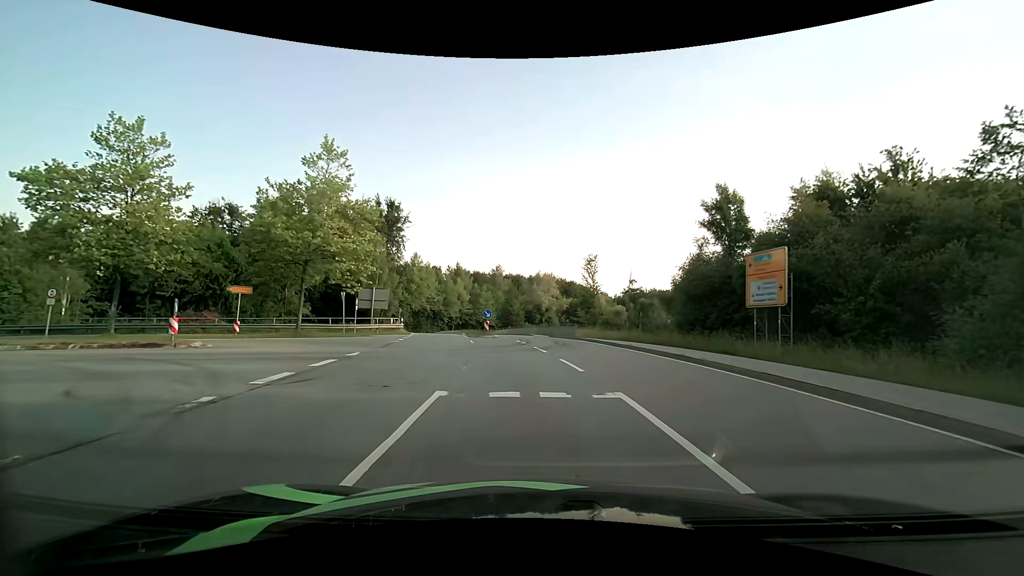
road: secondary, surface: asphalt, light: Day
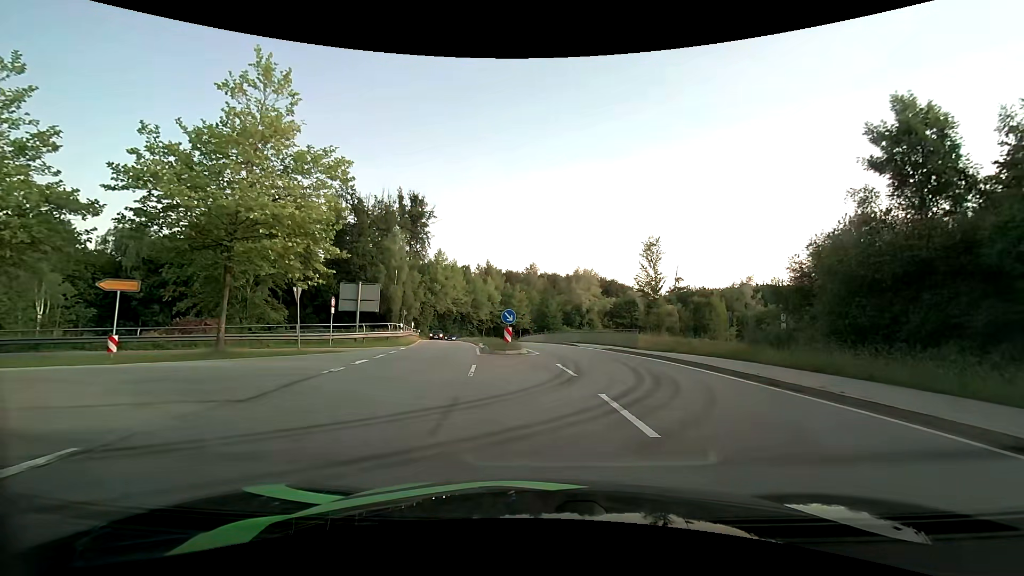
(-0.4, +11.5) m; -4°
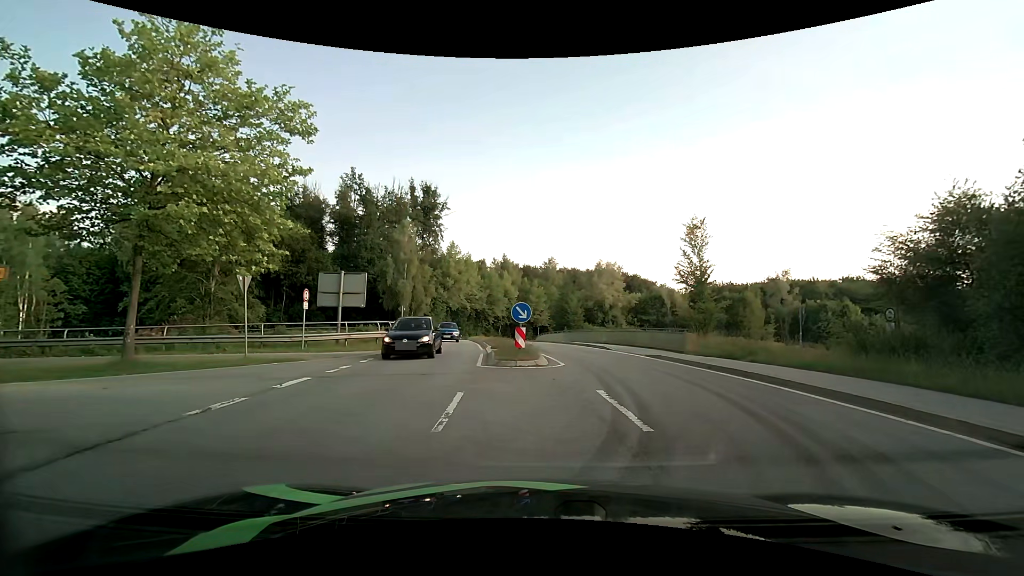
(-0.1, +5.7) m; -3°
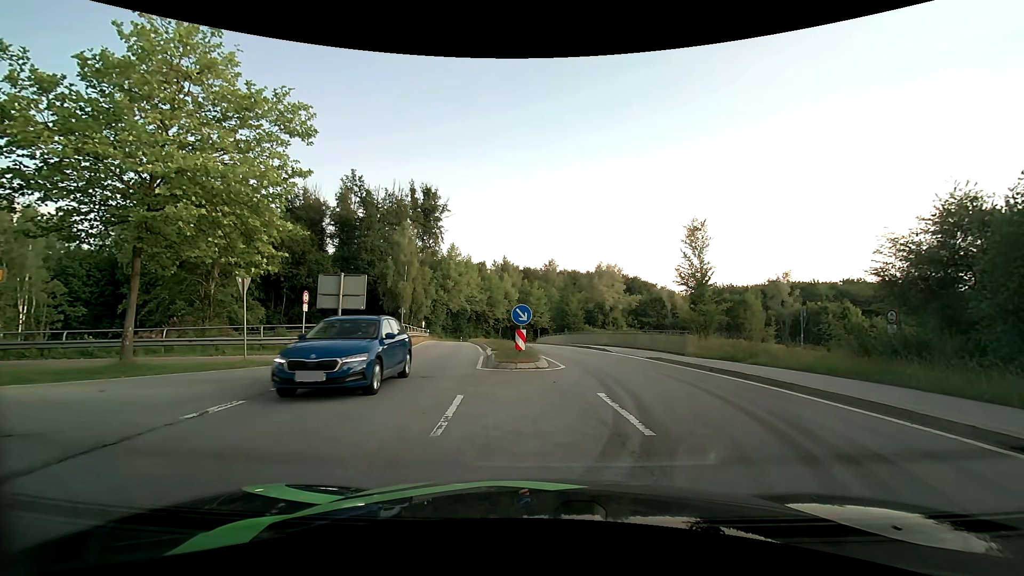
(0.0, +0.1) m; 0°
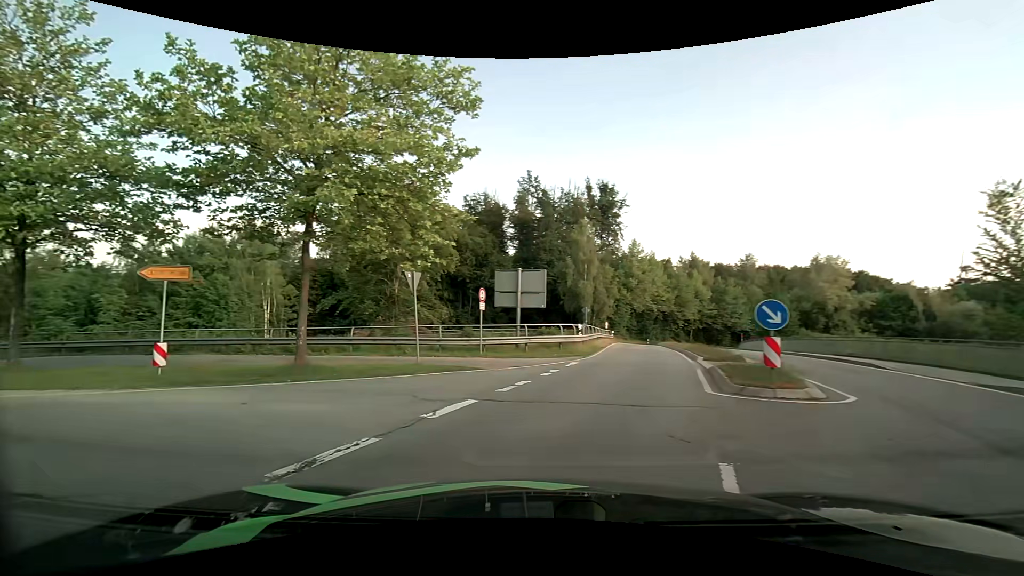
(-0.5, +4.1) m; -18°
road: primary_link
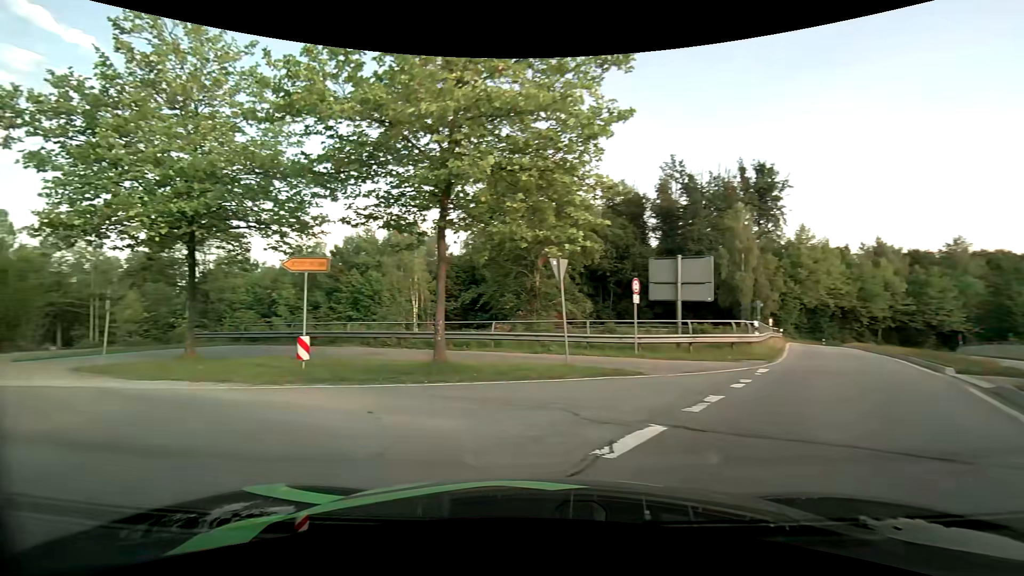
(-0.3, +2.4) m; -15°
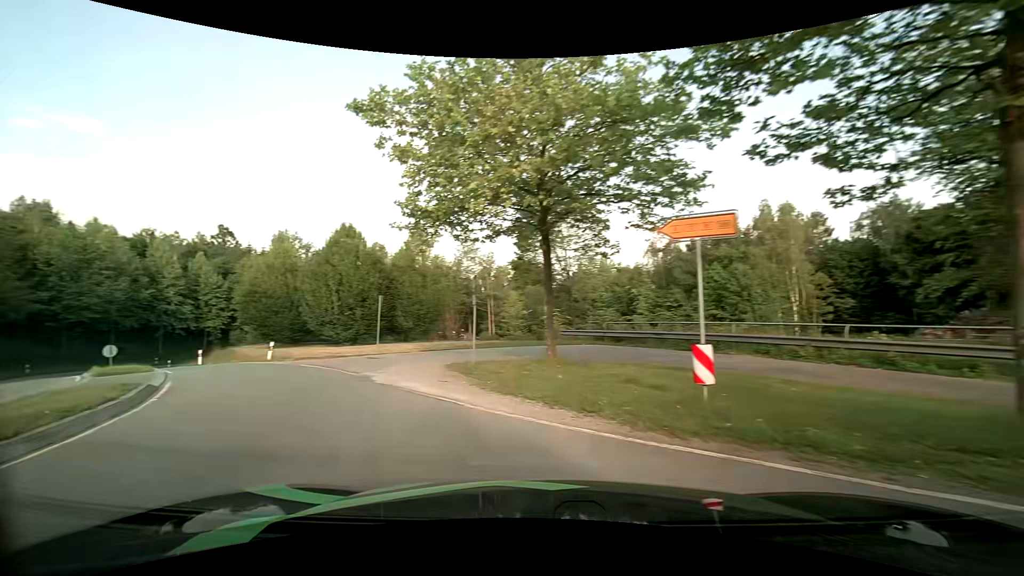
(-1.9, +5.5) m; -39°
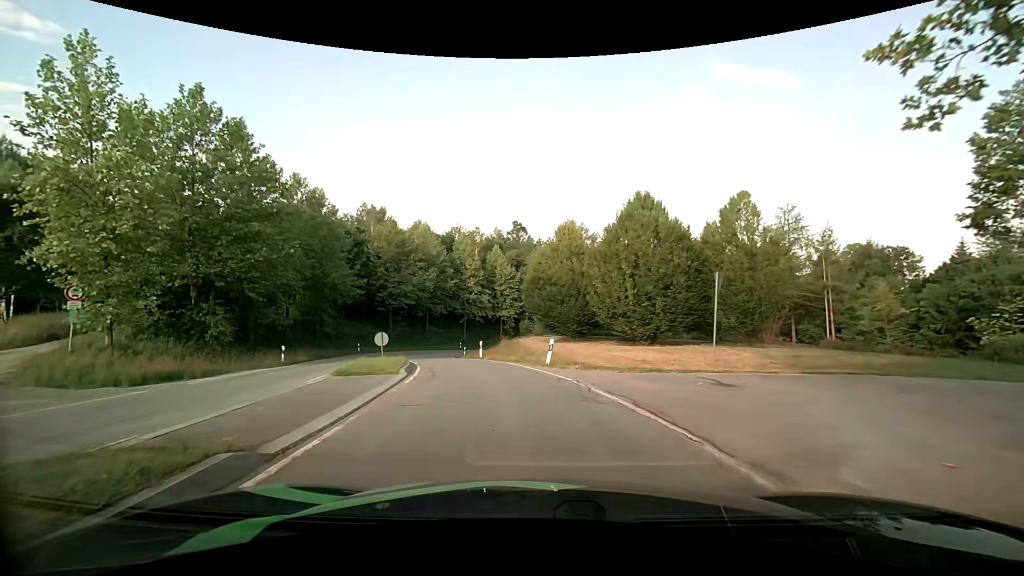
(-3.8, +9.5) m; -33°
(-1, +10) (-3, +20) (-6, +29) (-9, +39) (-11, +49) (-11, +59) (-9, +68) (-4, +77) (+2, +85) (+11, +90) m
